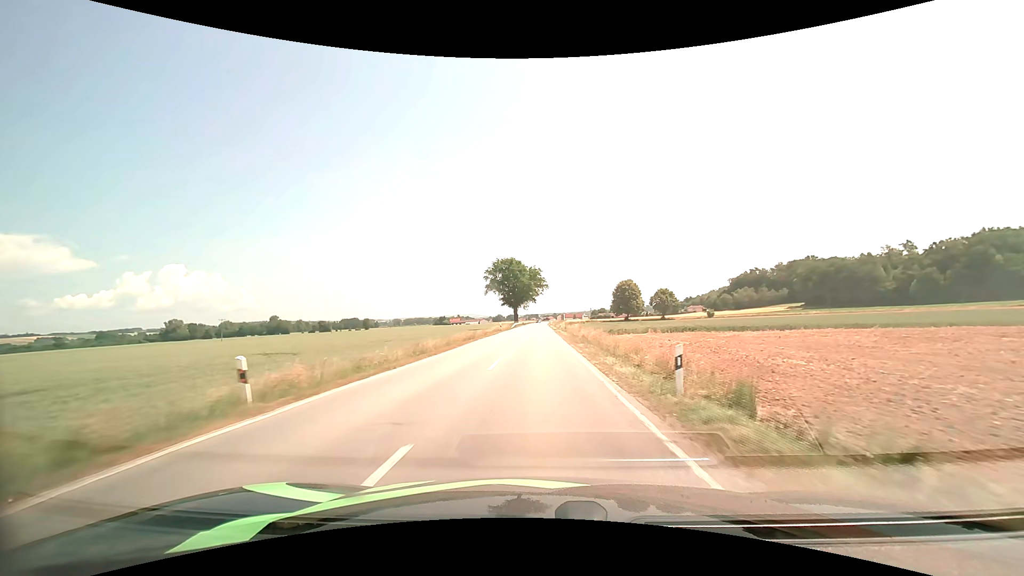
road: secondary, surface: asphalt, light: Day
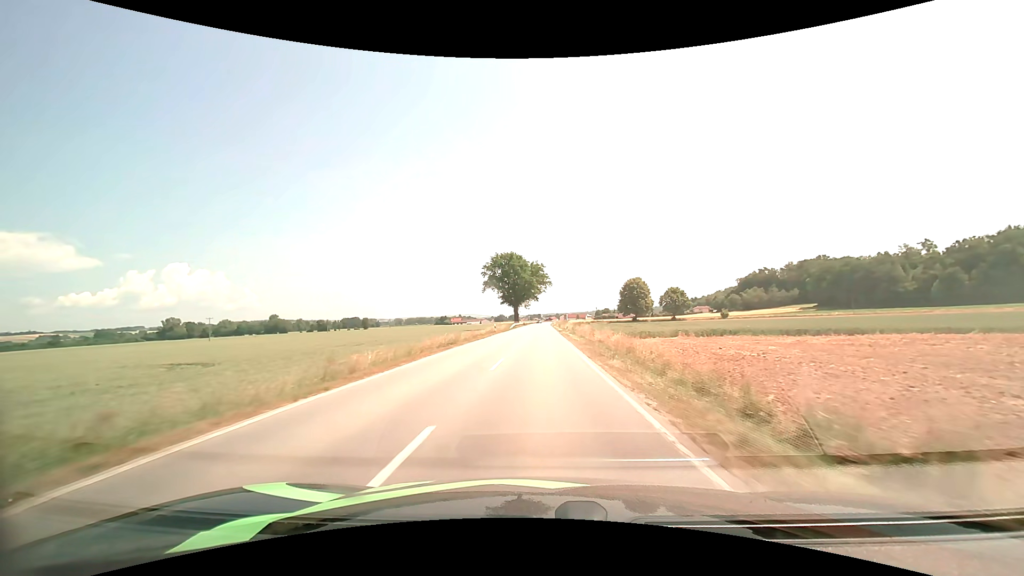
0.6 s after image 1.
(0.0, +11.8) m; 0°
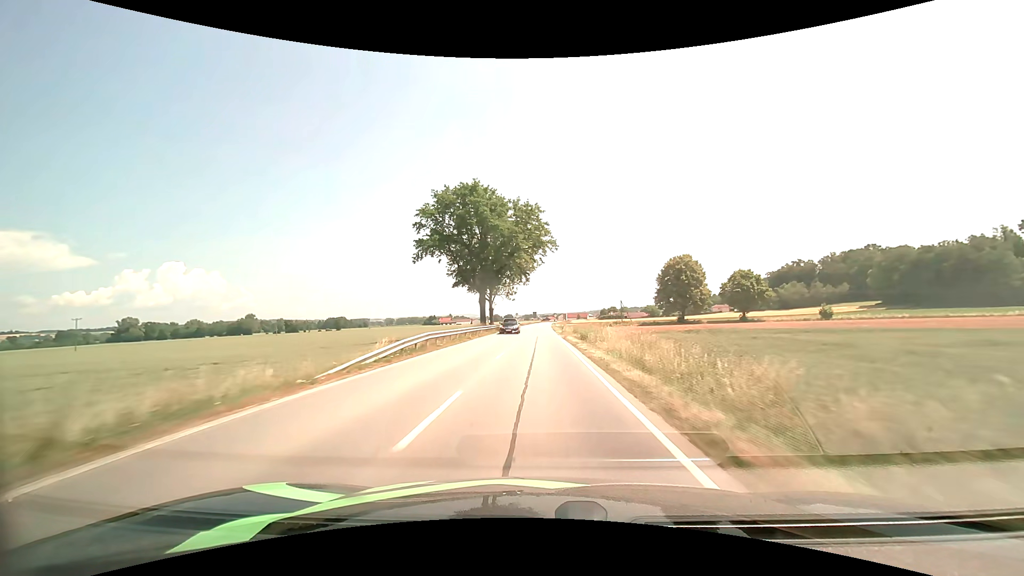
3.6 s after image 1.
(+0.5, +67.1) m; 0°
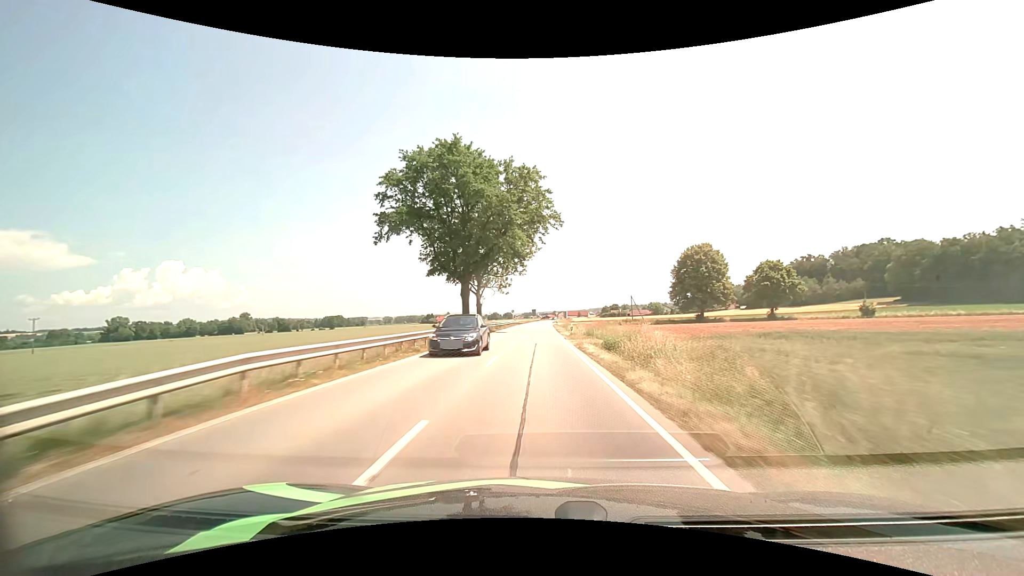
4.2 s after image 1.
(0.0, +14.6) m; 0°
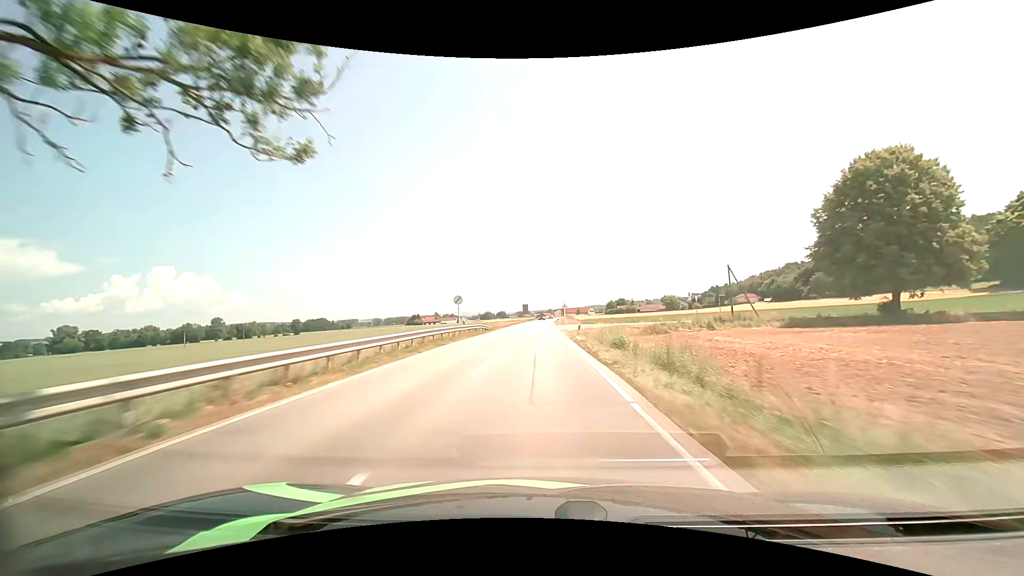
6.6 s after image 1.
(+0.2, +58.7) m; 0°
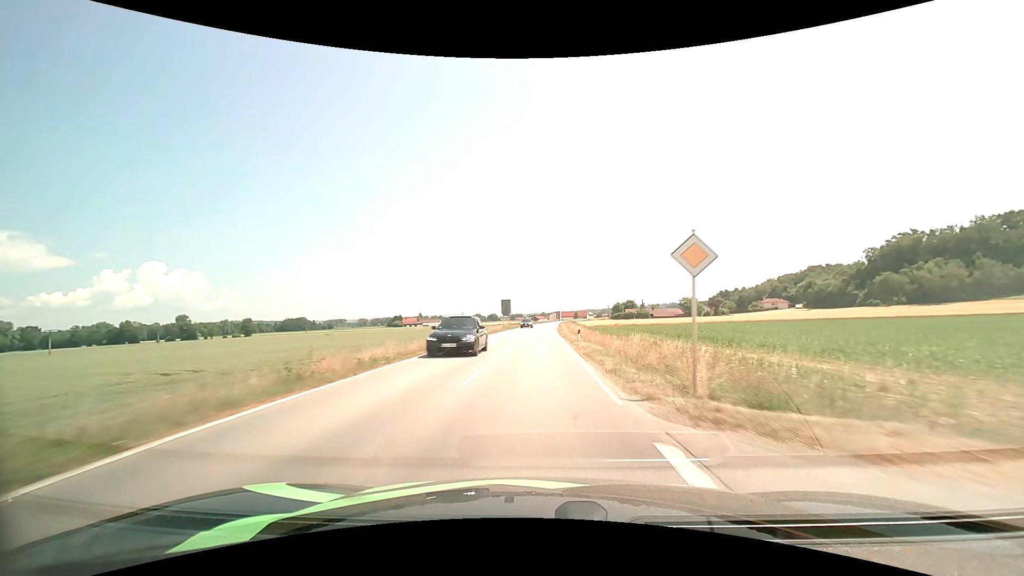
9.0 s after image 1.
(+0.6, +58.4) m; +1°
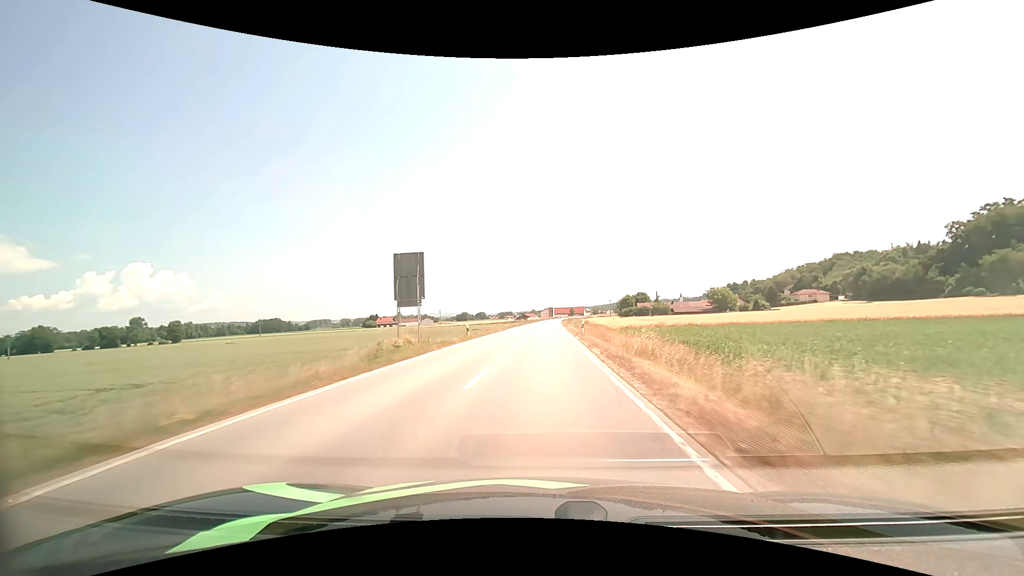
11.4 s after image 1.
(+0.6, +59.7) m; +1°
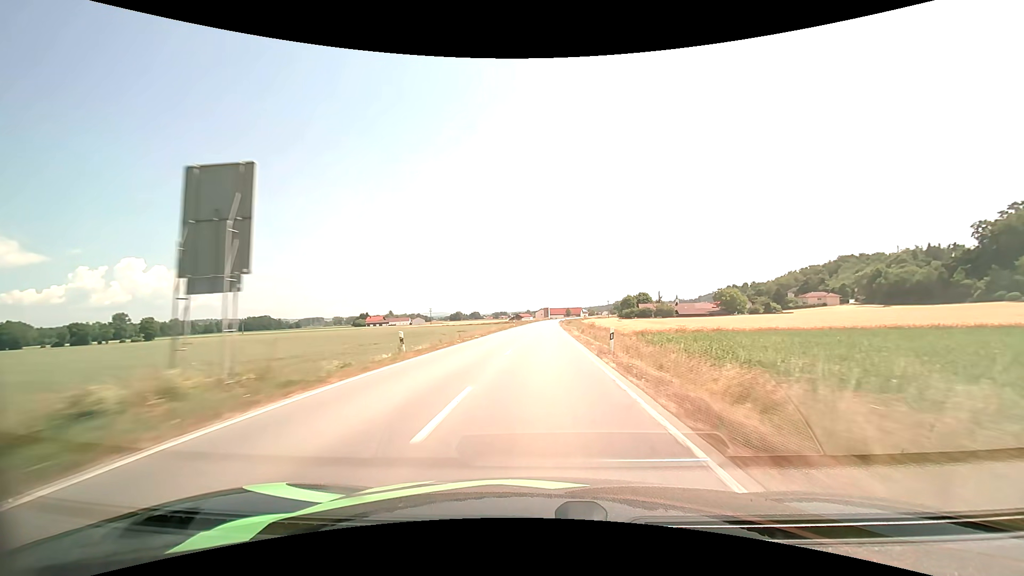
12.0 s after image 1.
(+0.1, +15.2) m; +1°
(0, +10) (0, +20) (0, +30) (+1, +40) (+1, +50) (+1, +60) (+1, +70) (+2, +80) (+2, +90) (+2, +100) m
